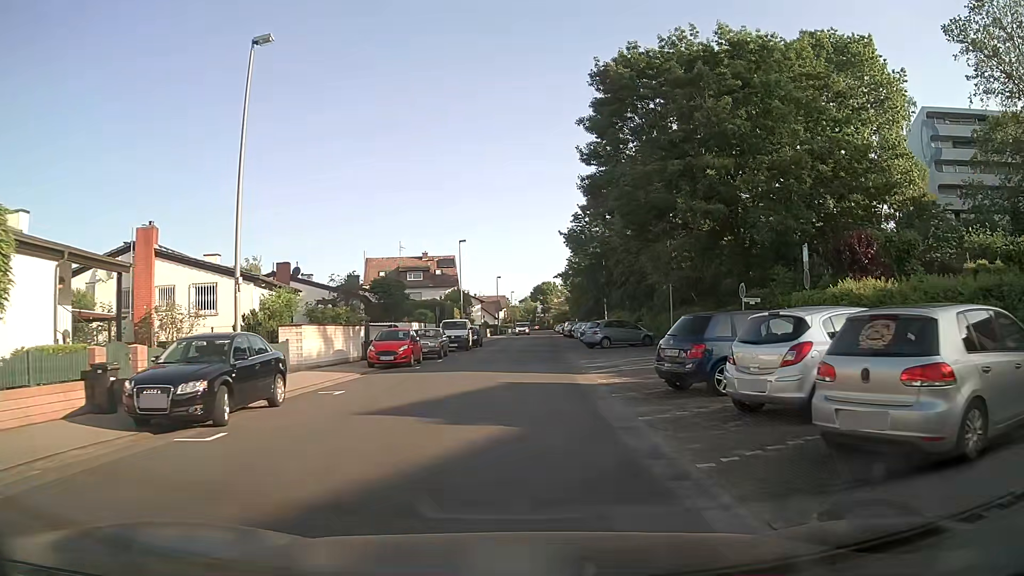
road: residential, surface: asphalt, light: Day
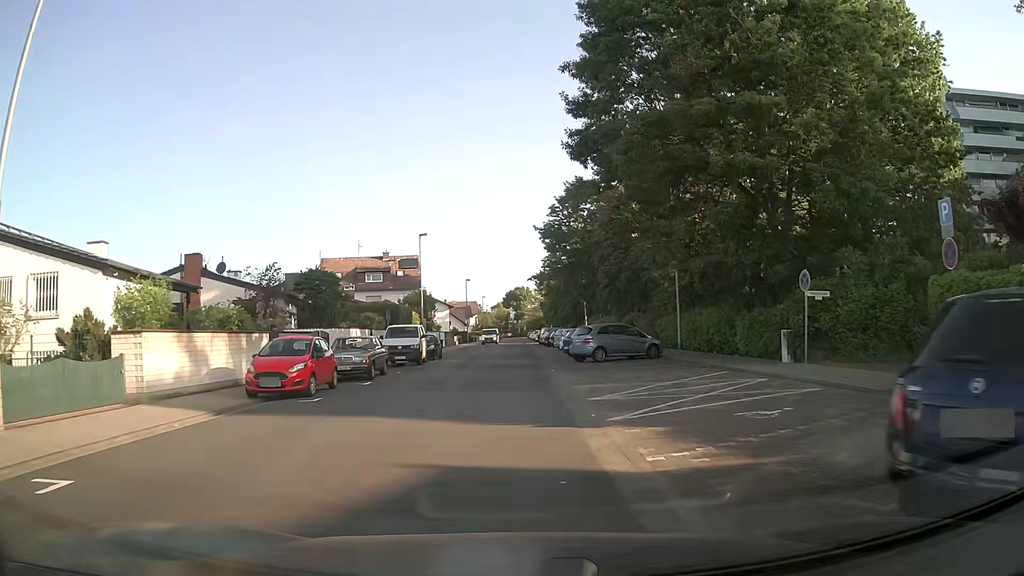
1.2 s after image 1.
(+0.2, +9.4) m; +2°
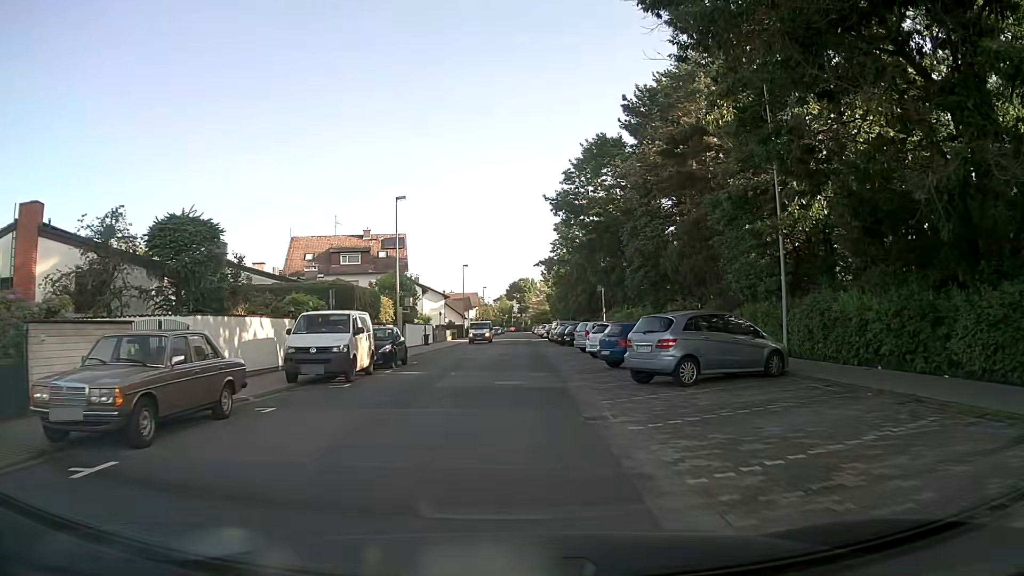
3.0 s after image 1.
(-0.1, +14.2) m; 0°
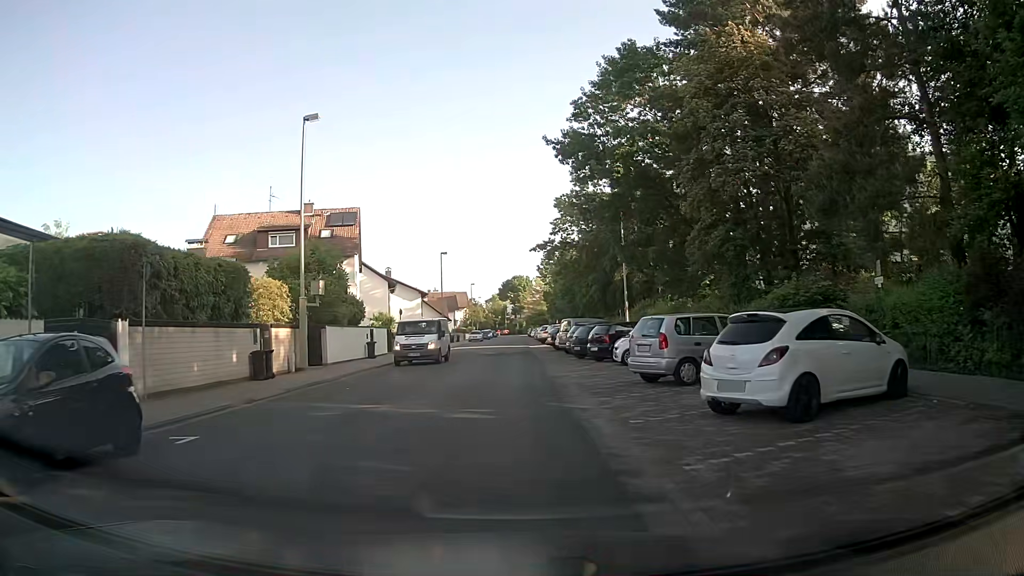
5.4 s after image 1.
(+0.1, +19.1) m; +1°
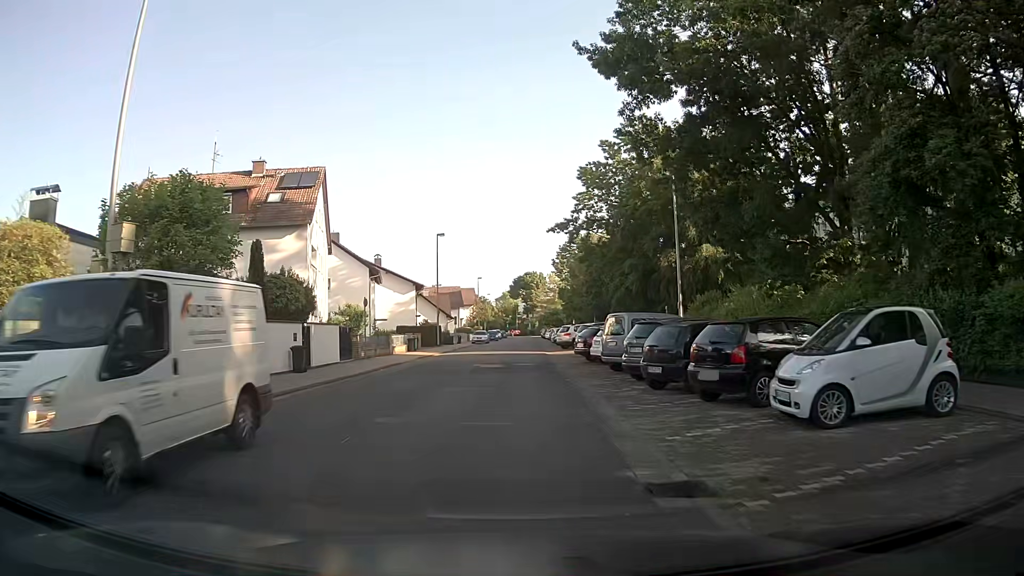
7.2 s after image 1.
(-0.3, +14.3) m; -2°
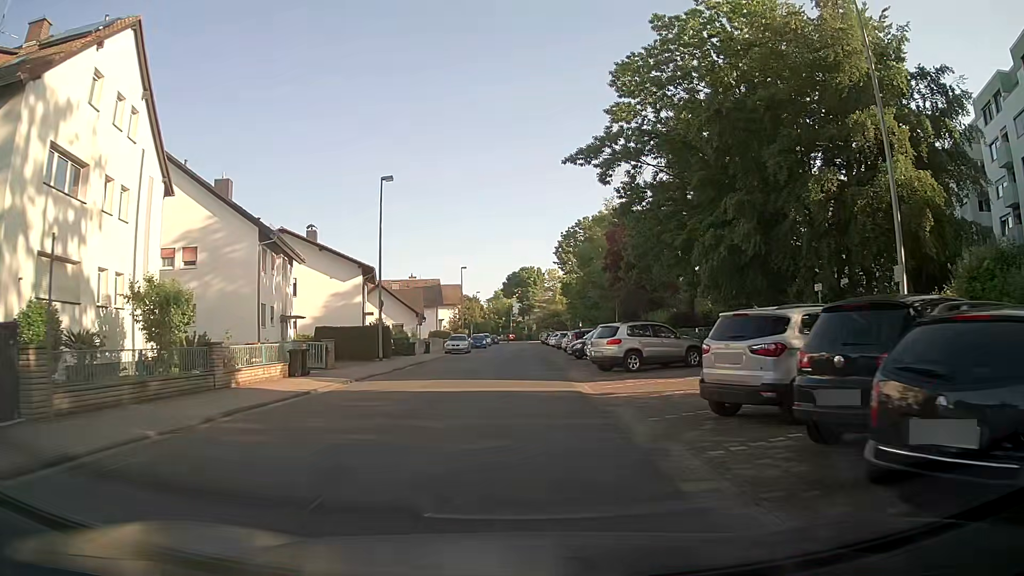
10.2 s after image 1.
(+0.1, +23.9) m; 0°
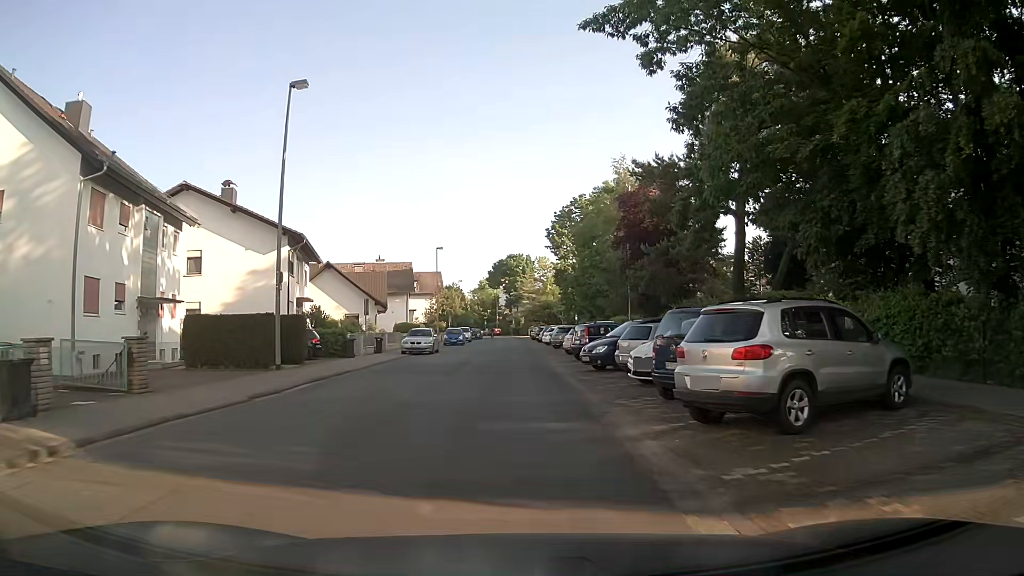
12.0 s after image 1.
(+0.3, +14.3) m; +1°
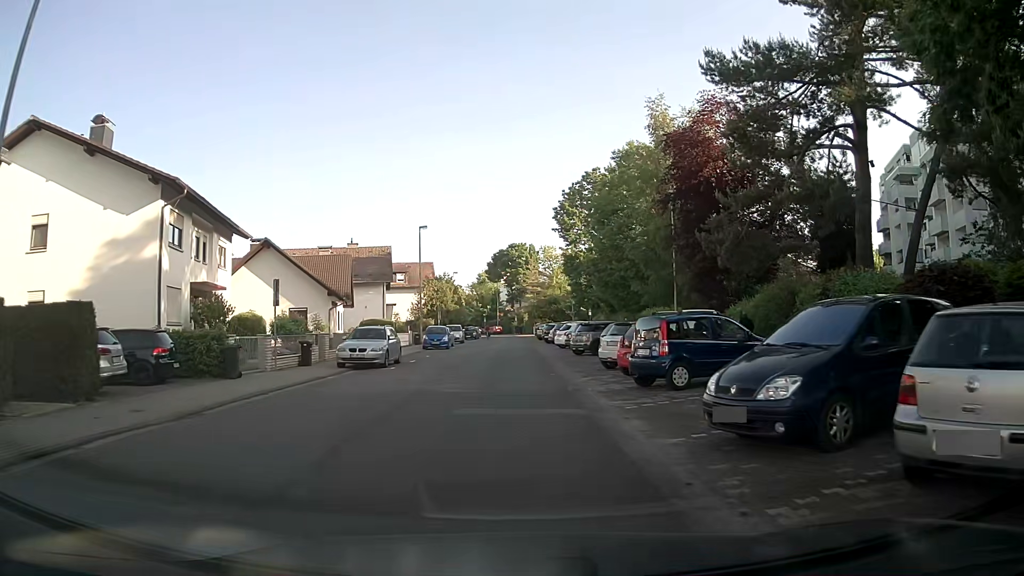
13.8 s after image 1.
(+0.2, +14.4) m; 0°
(0, +10) (0, +20) (0, +30) (0, +40) (0, +50) (0, +60) (0, +70) (-1, +80) (-1, +90) (-1, +100) m
